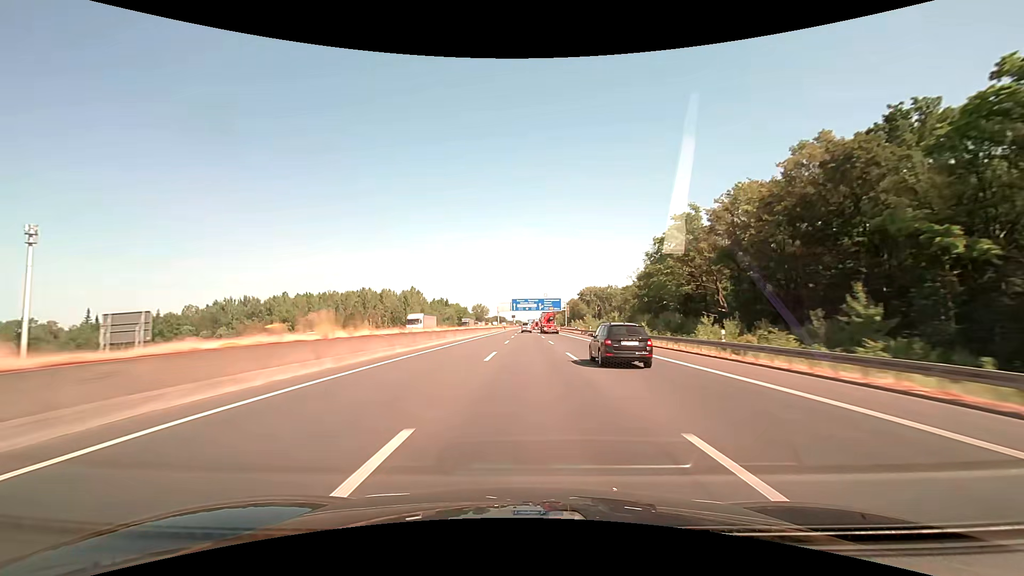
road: motorway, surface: asphalt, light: Day
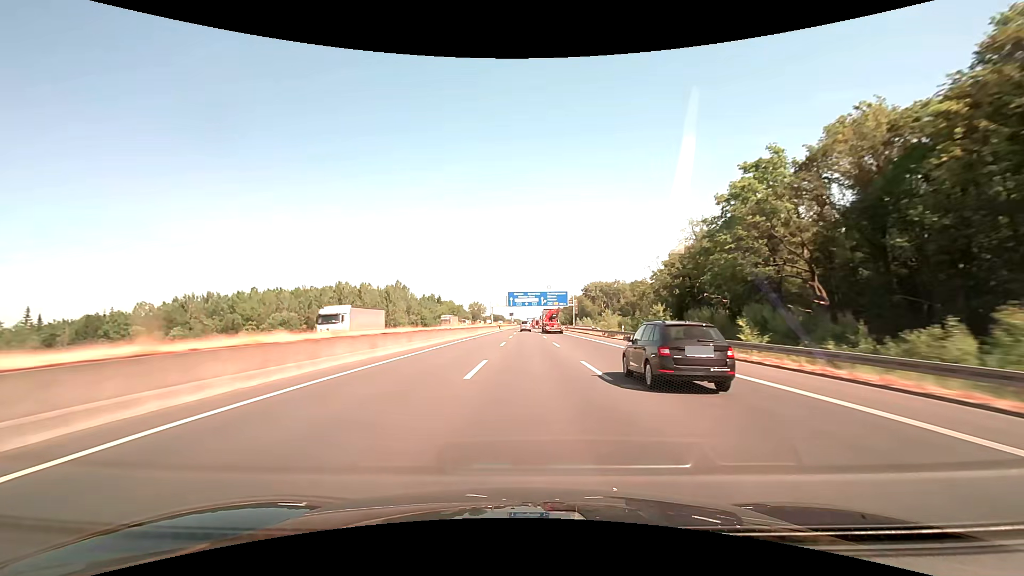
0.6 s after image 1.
(0.0, +24.7) m; 0°
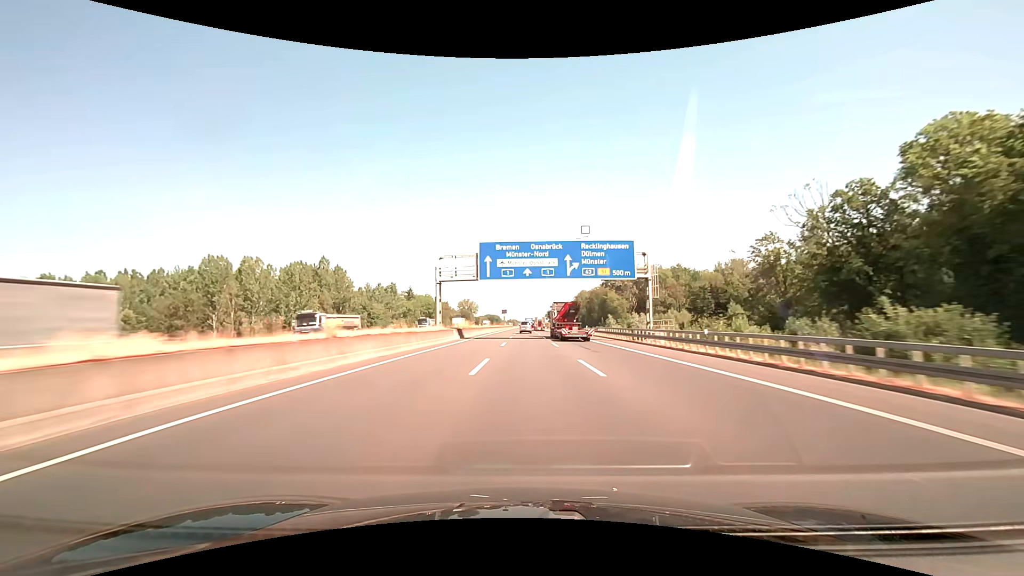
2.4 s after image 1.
(+0.2, +71.6) m; 0°
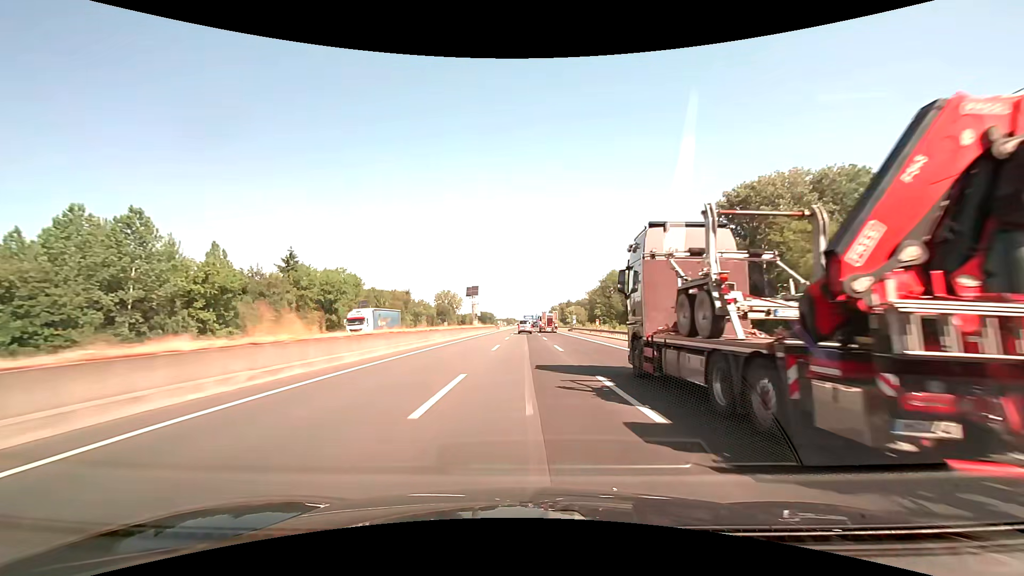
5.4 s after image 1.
(+0.5, +115.2) m; 0°
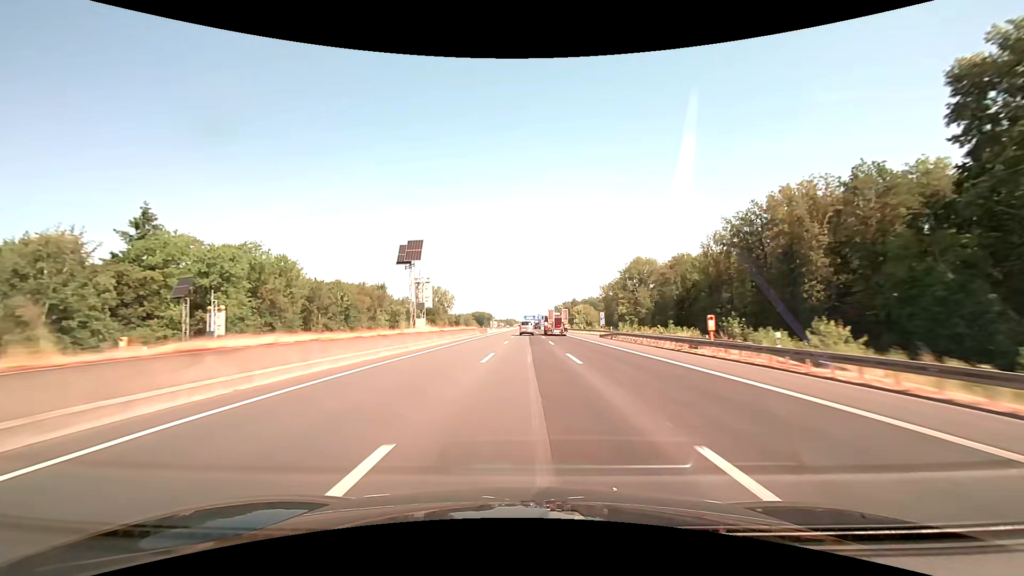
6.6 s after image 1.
(0.0, +43.9) m; 0°
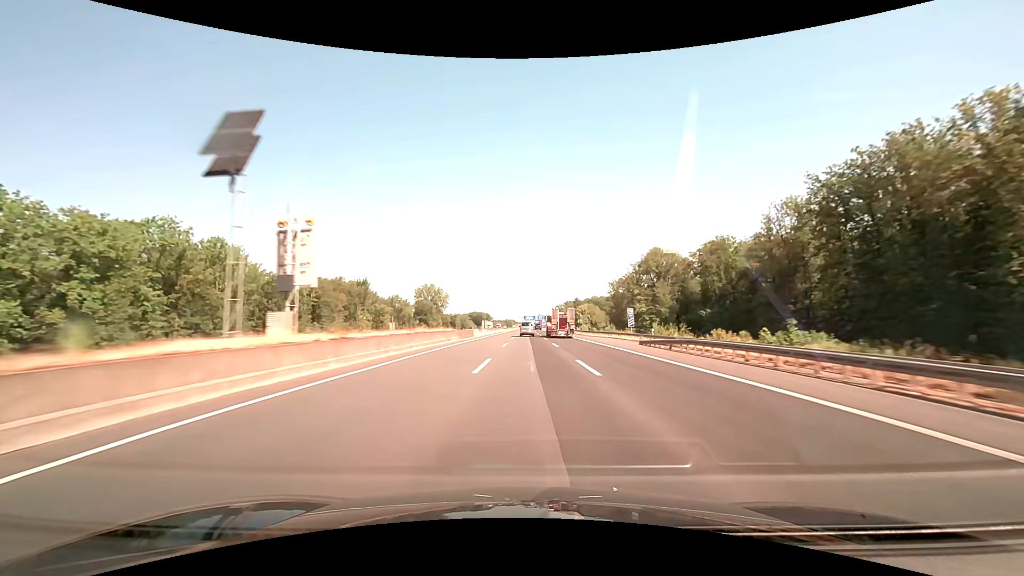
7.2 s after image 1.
(0.0, +22.0) m; 0°
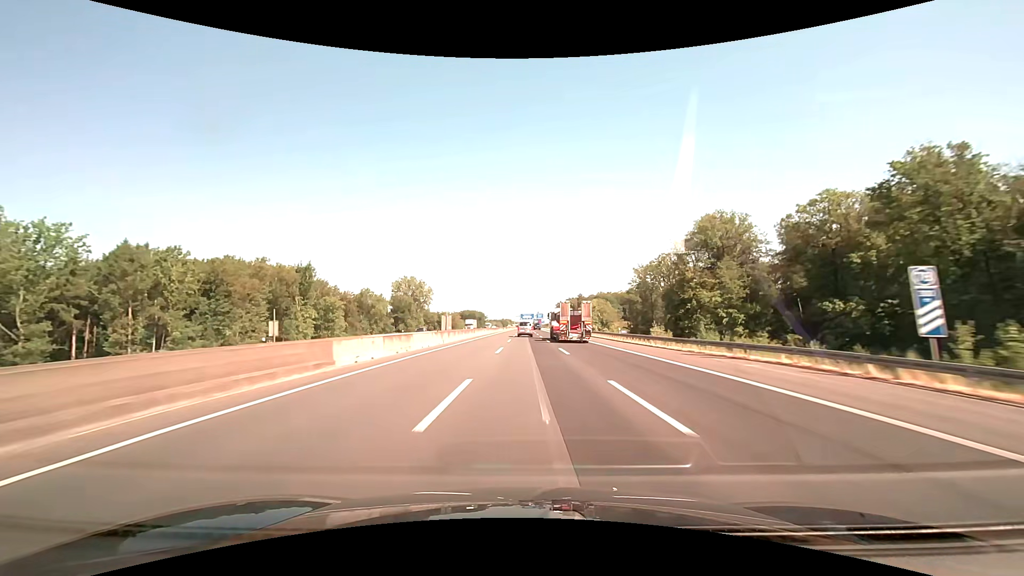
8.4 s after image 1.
(+0.1, +44.3) m; 0°
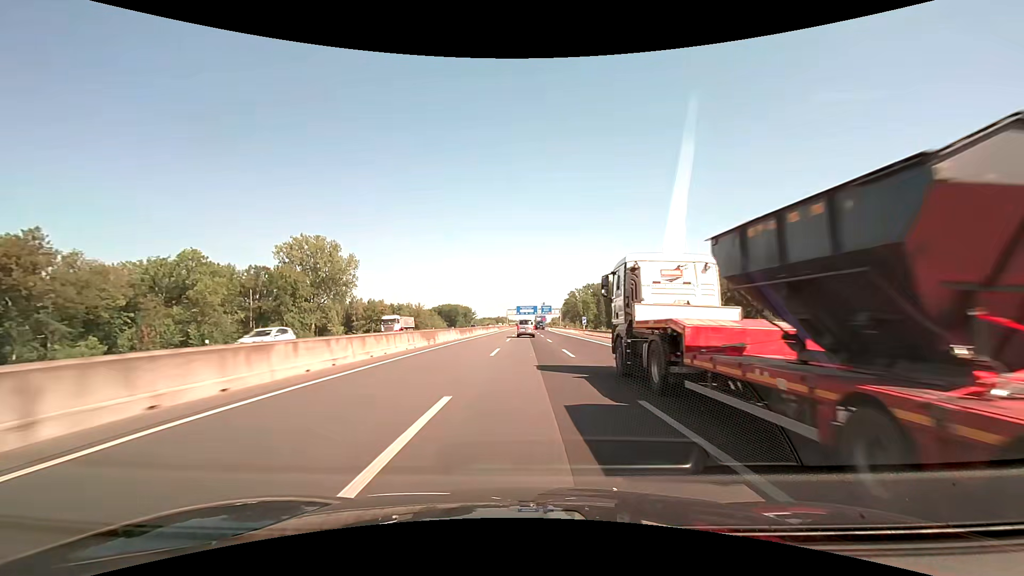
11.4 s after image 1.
(+0.3, +112.8) m; 0°
(0, +10) (0, +20) (0, +30) (0, +40) (0, +50) (0, +60) (0, +70) (+1, +80) (+1, +90) (+2, +100) m
